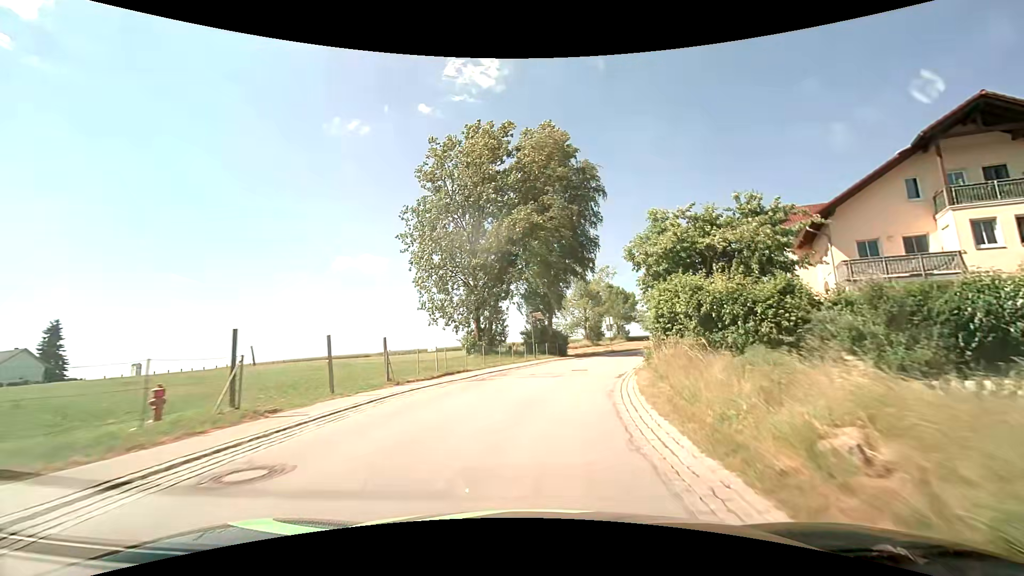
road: secondary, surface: asphalt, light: Day
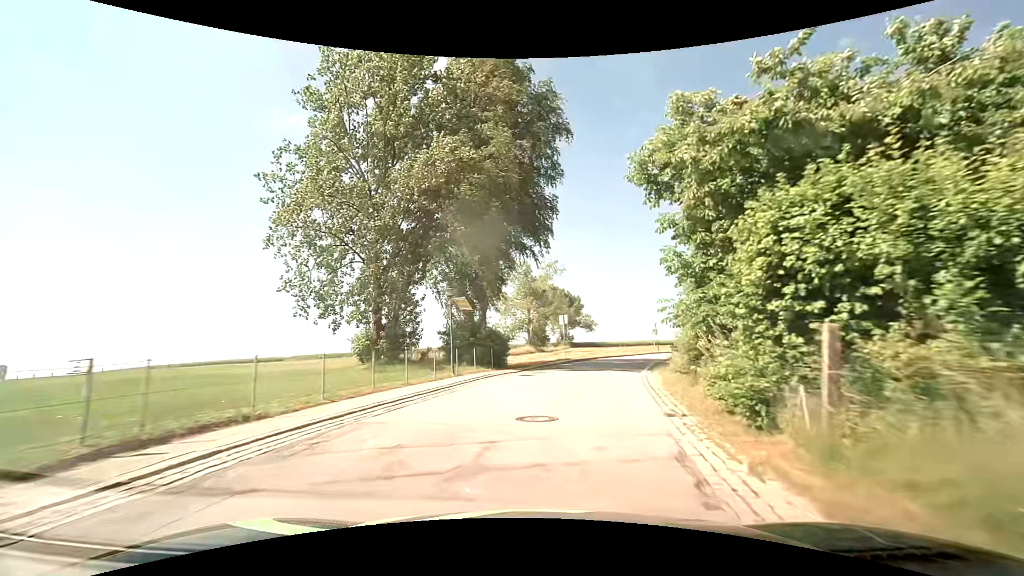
(+0.8, +14.3) m; +6°
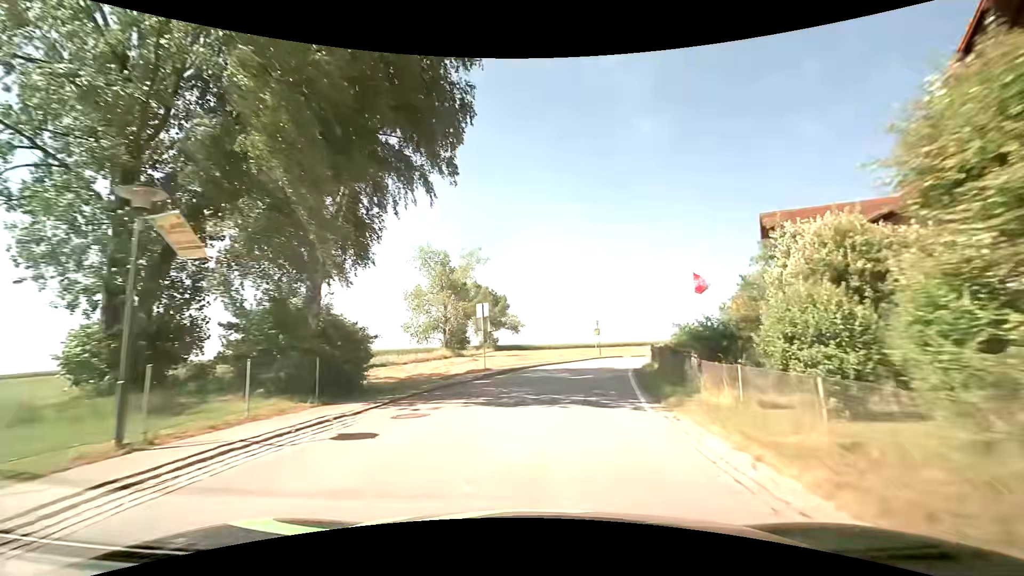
(+1.1, +14.0) m; +9°
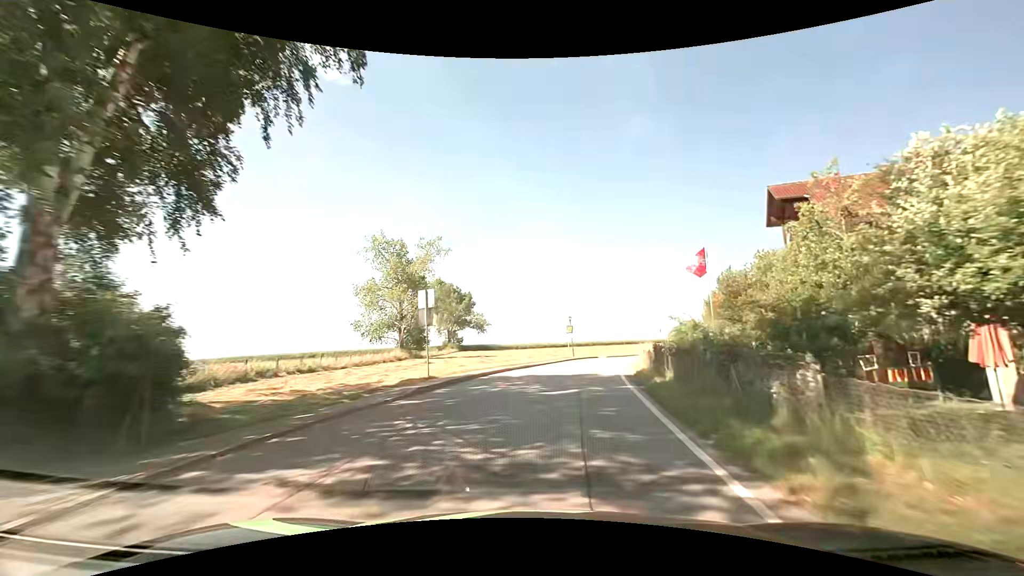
(+0.2, +6.8) m; +4°
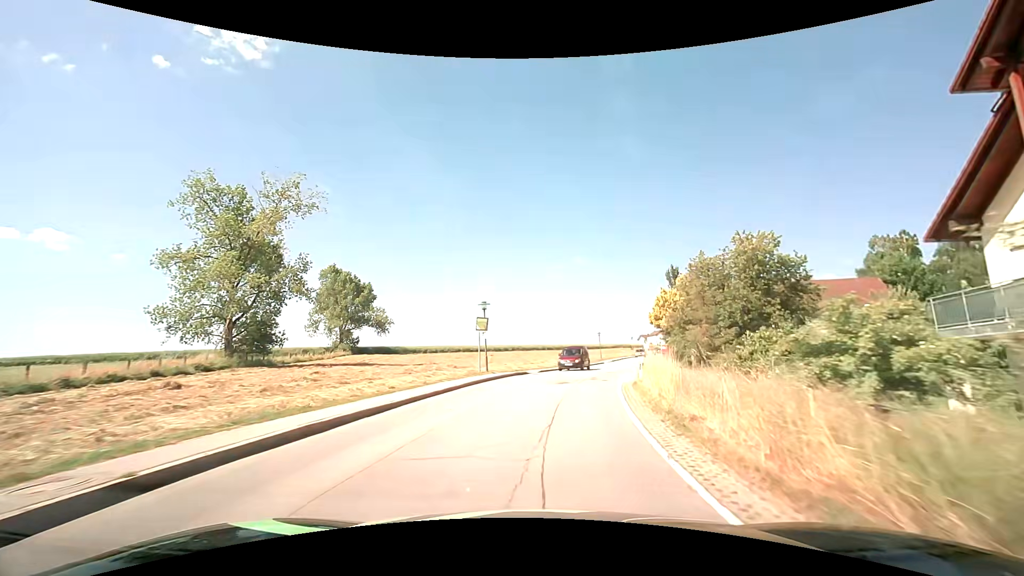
(+1.5, +20.2) m; +9°
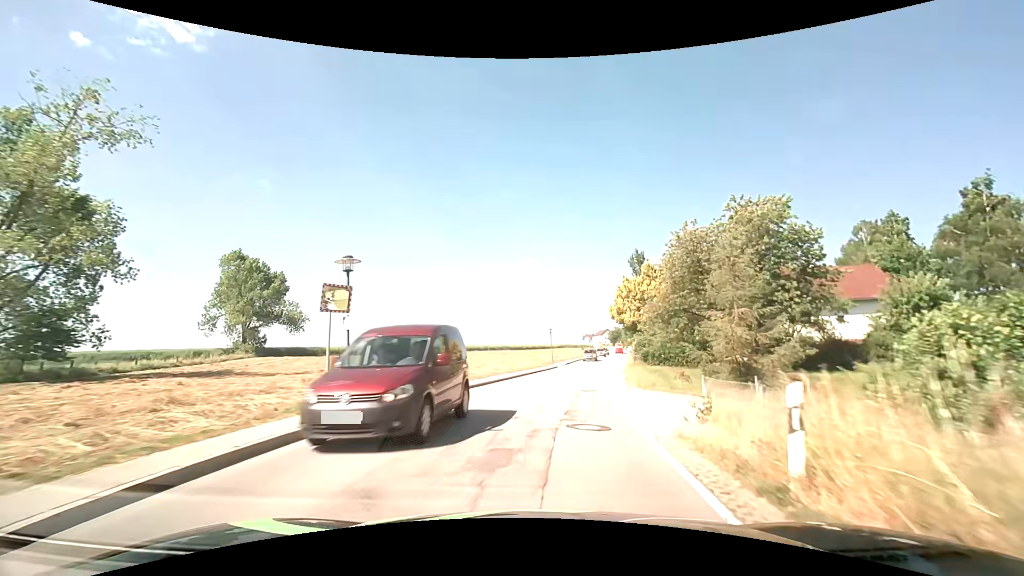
(+0.7, +13.5) m; +6°
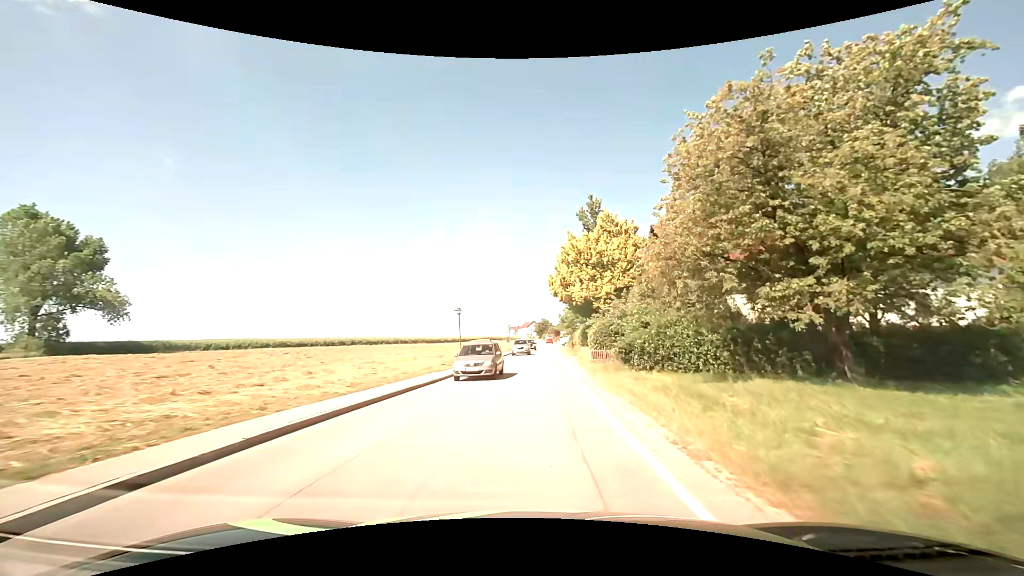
(+1.8, +20.5) m; +9°
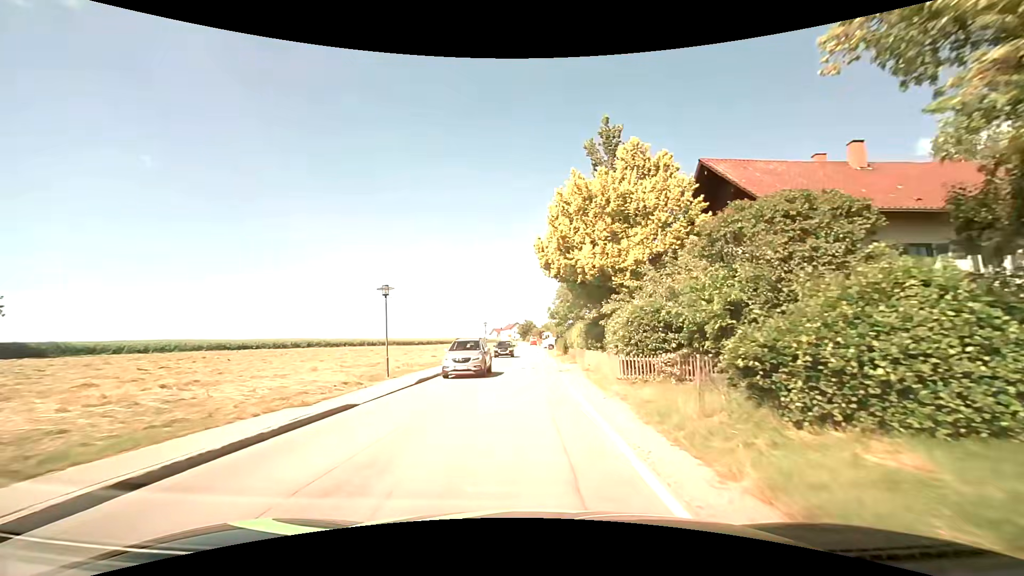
(+0.3, +14.2) m; +2°
